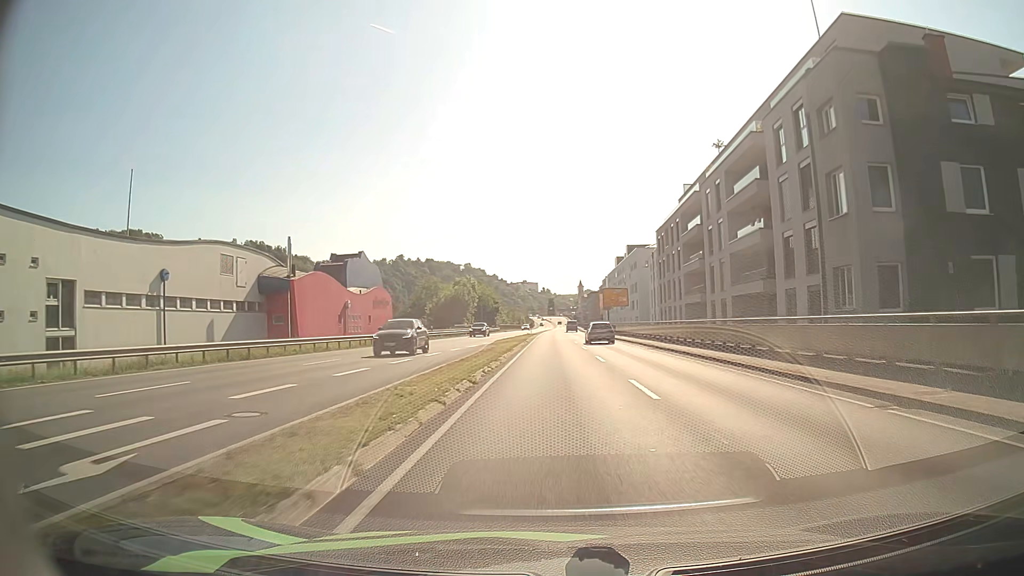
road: primary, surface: asphalt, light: Day
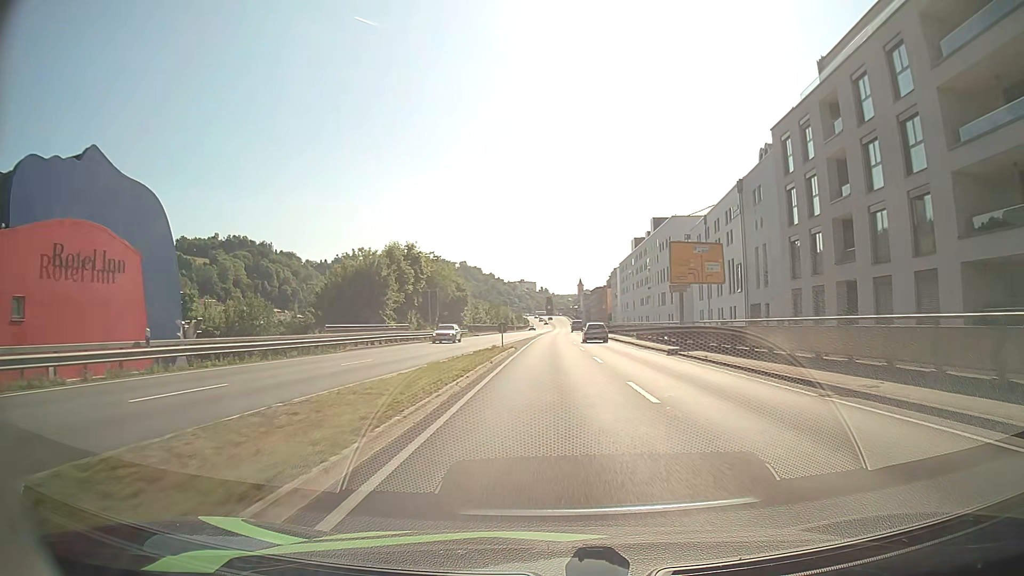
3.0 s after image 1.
(+0.2, +48.7) m; 0°
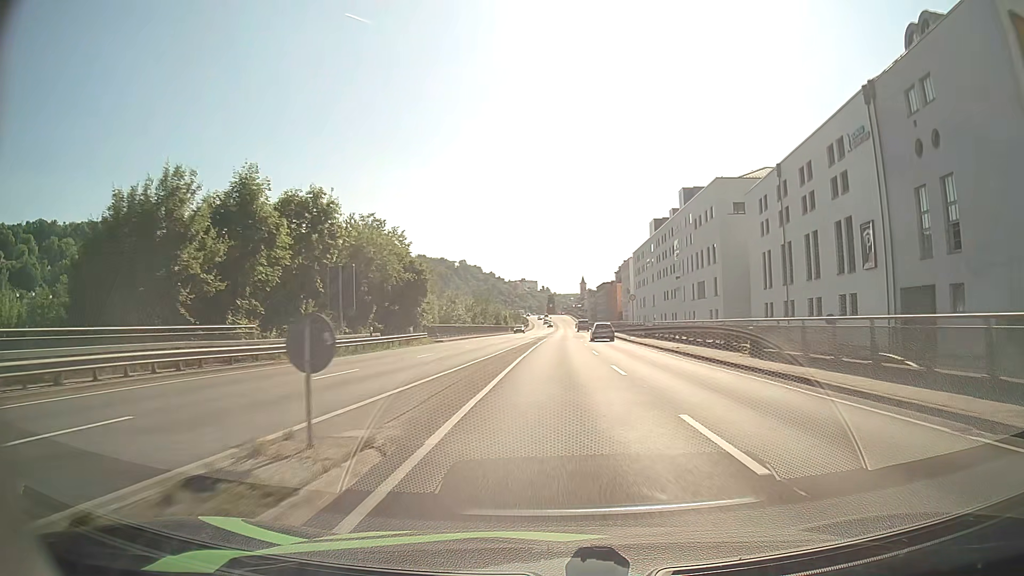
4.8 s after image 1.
(-0.1, +29.6) m; 0°
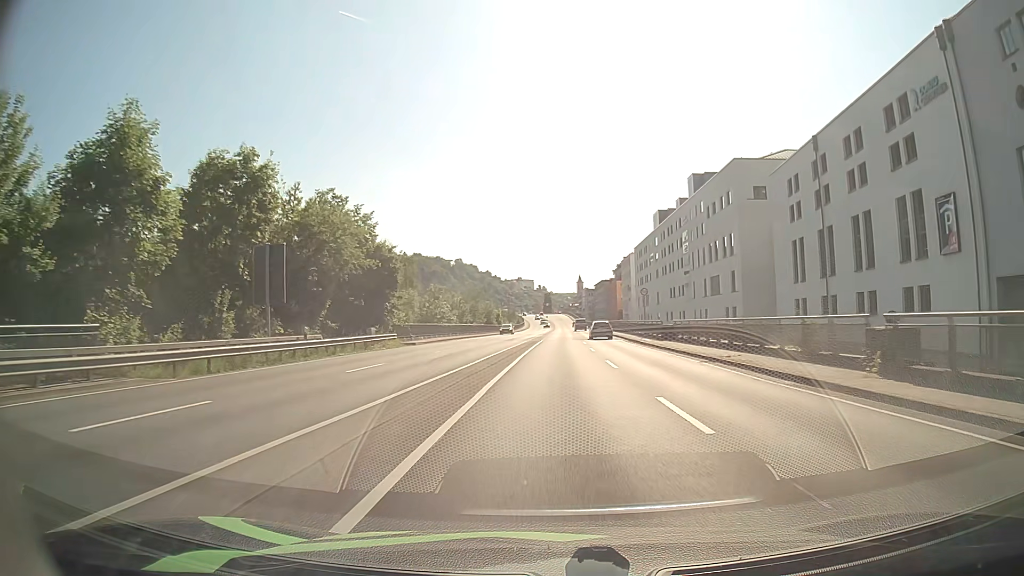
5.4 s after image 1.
(0.0, +9.9) m; 0°
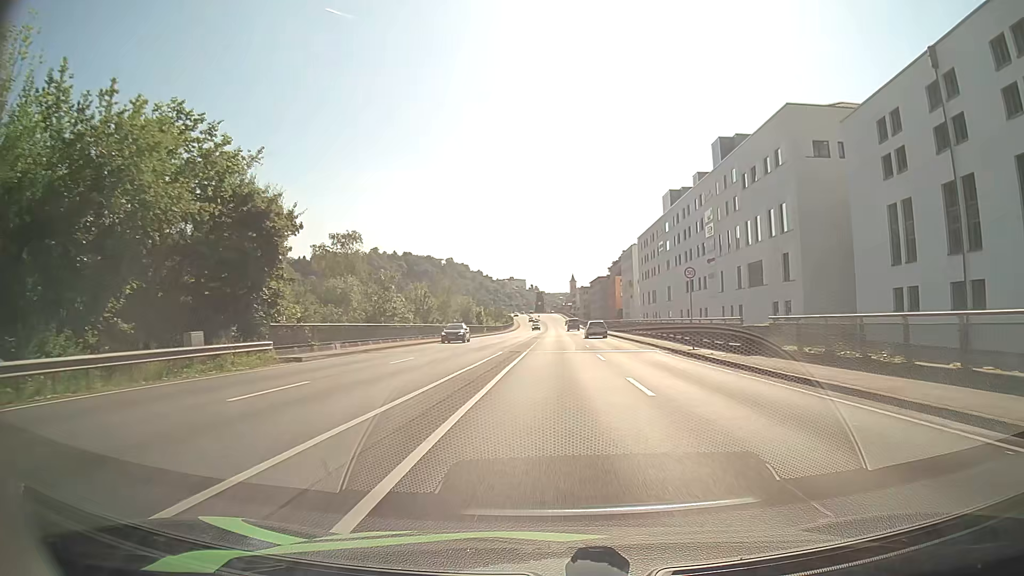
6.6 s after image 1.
(+0.1, +19.8) m; +1°
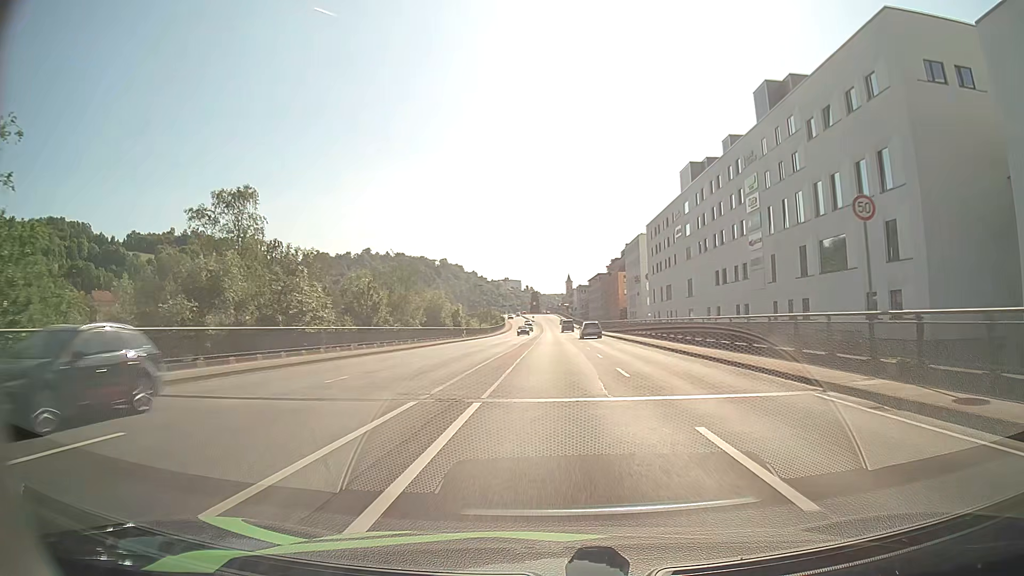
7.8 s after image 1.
(+0.1, +19.8) m; +1°
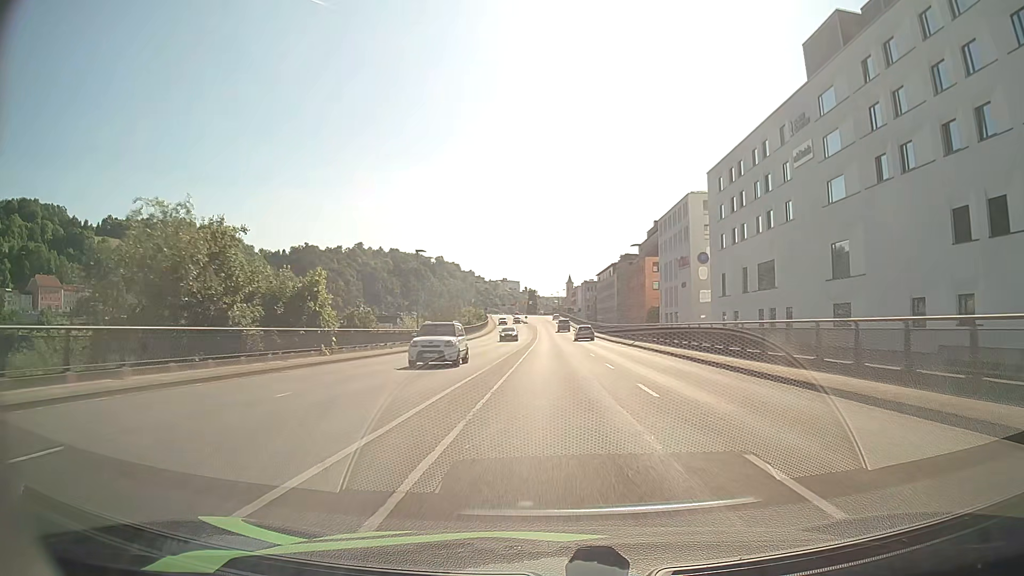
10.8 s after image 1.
(0.0, +48.9) m; 0°
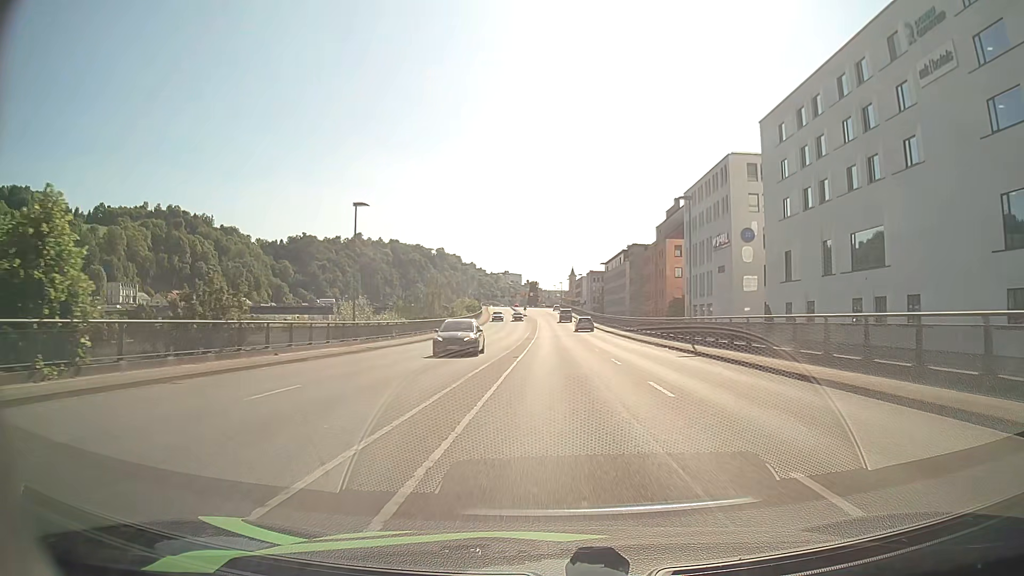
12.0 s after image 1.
(-0.1, +19.2) m; 0°
(0, +10) (0, +20) (0, +30) (0, +40) (0, +50) (0, +60) (0, +70) (0, +80) (0, +90) (0, +100) m
